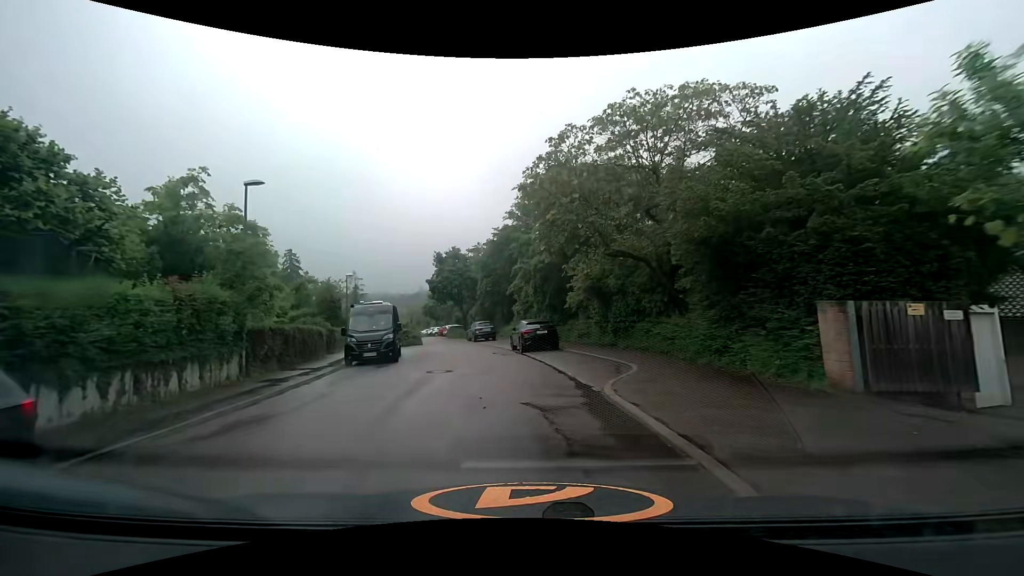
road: residential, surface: asphalt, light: Day
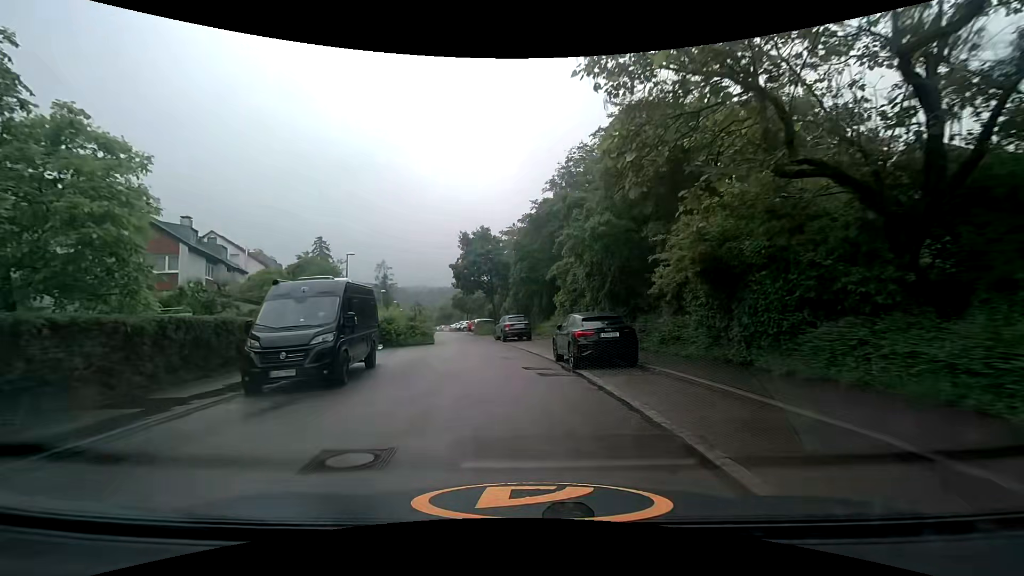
(-0.5, +9.9) m; -5°
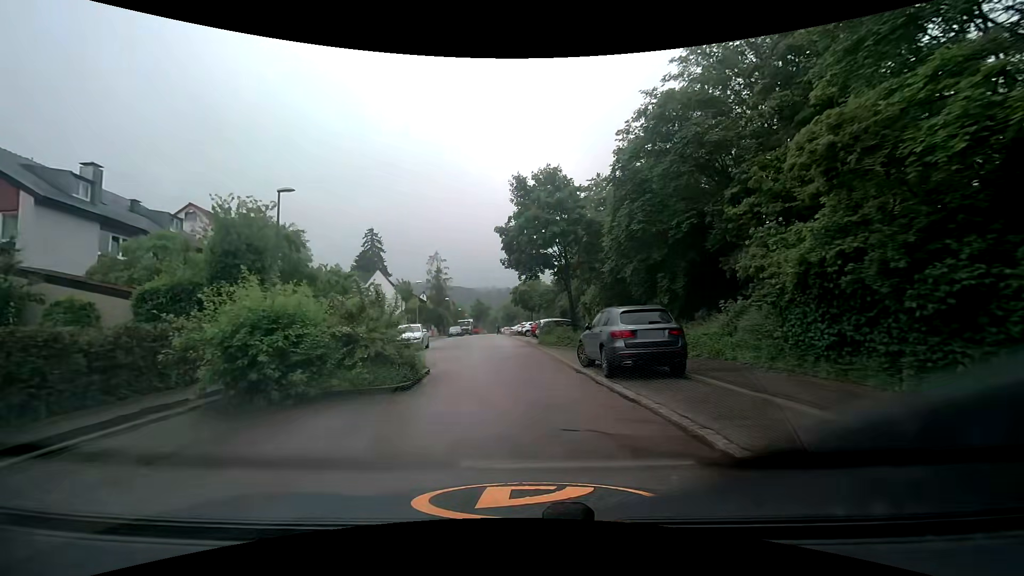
(-1.6, +19.5) m; -8°
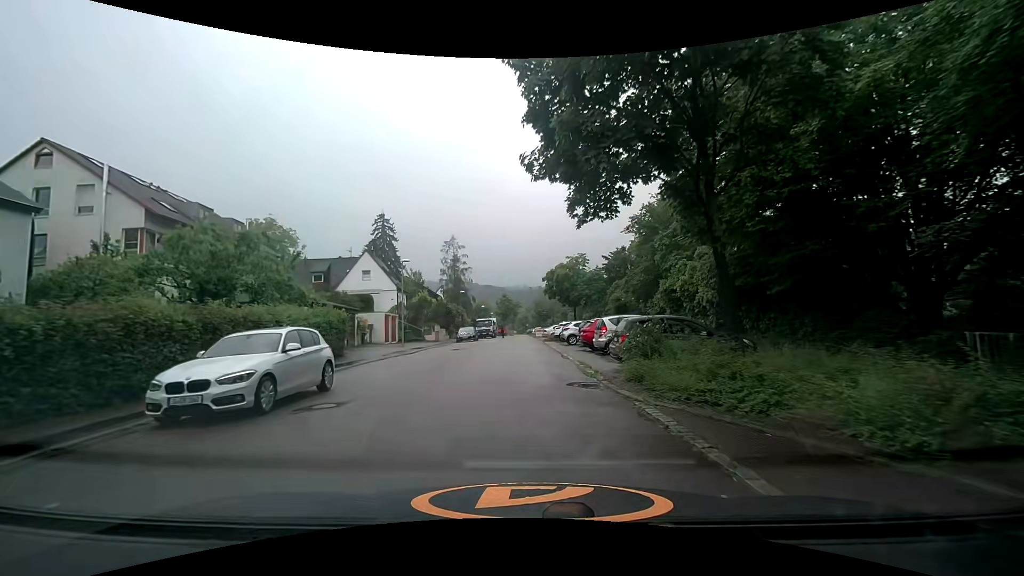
(-0.8, +18.5) m; -4°
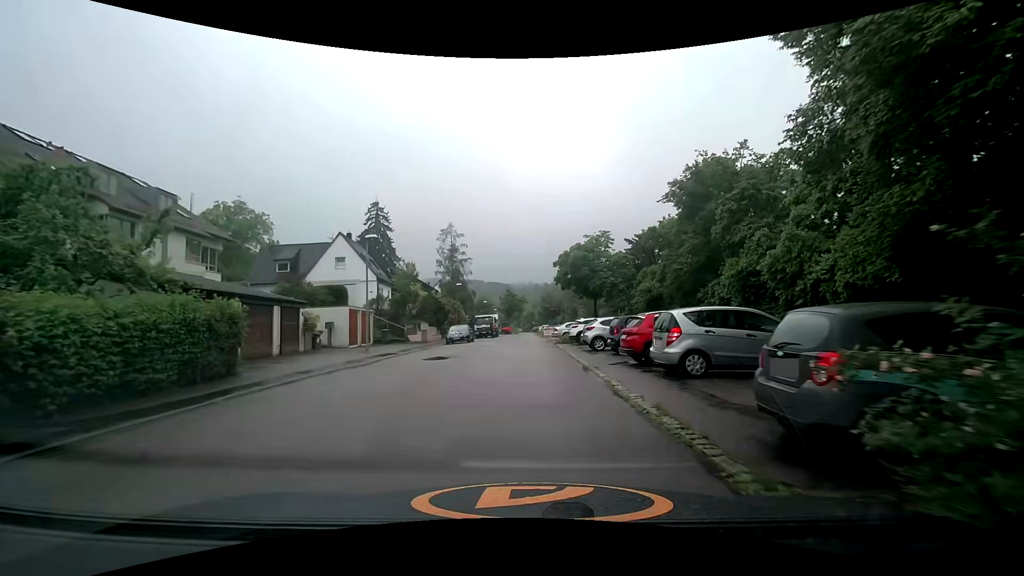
(-0.1, +9.0) m; -1°
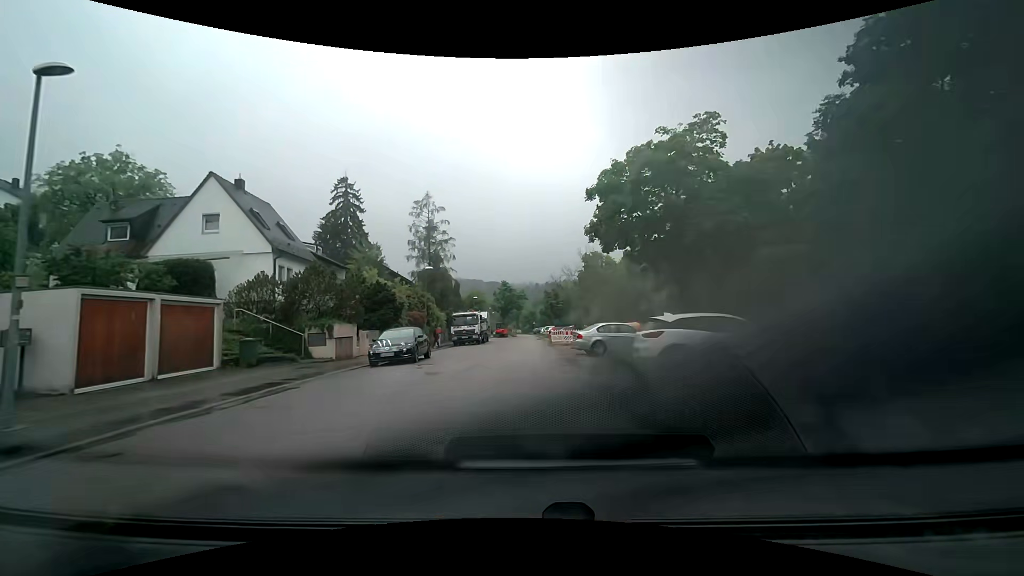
(+0.1, +18.1) m; 0°
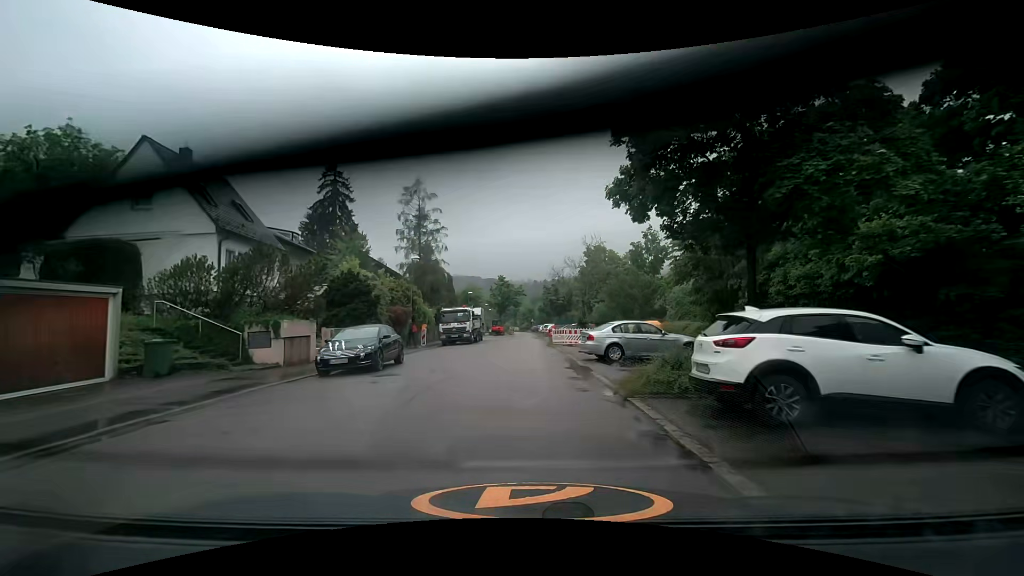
(+0.1, +4.5) m; 0°
(0, +10) (0, +20) (0, +30) (0, +40) (0, +50) (+1, +60) (+1, +70) (+1, +80) (+1, +90) (0, +100) m
